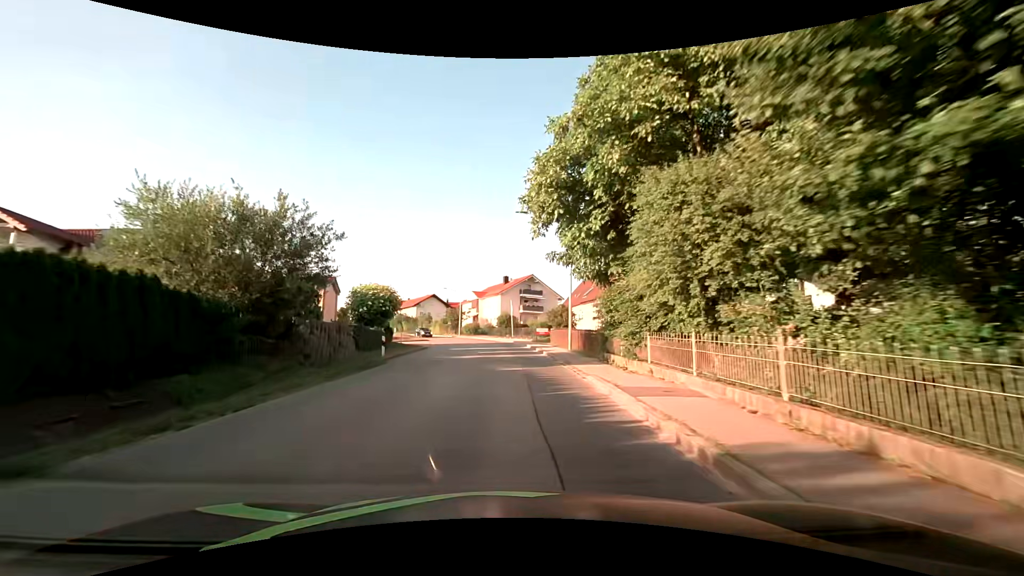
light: Day
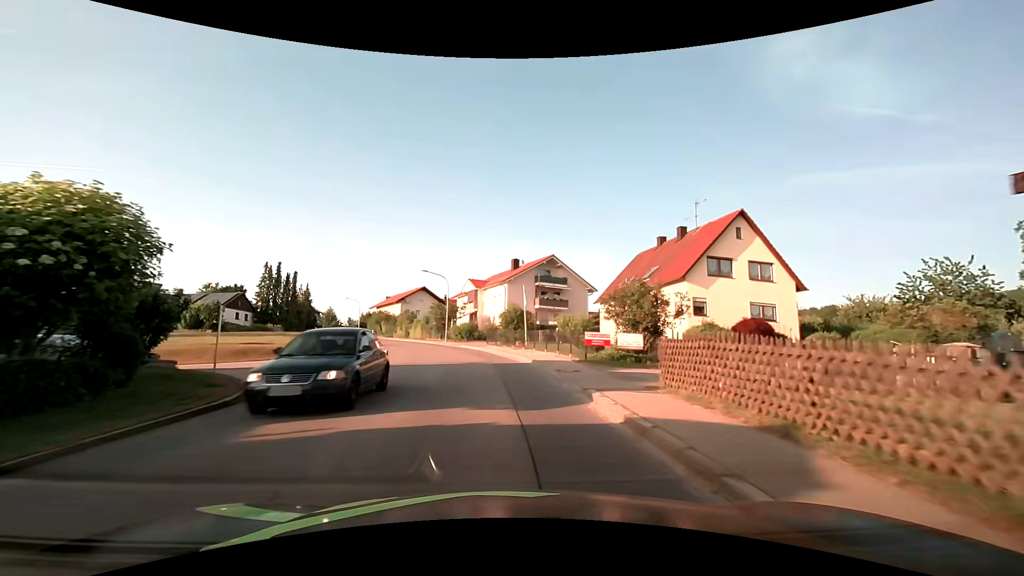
(+0.1, +25.3) m; -1°
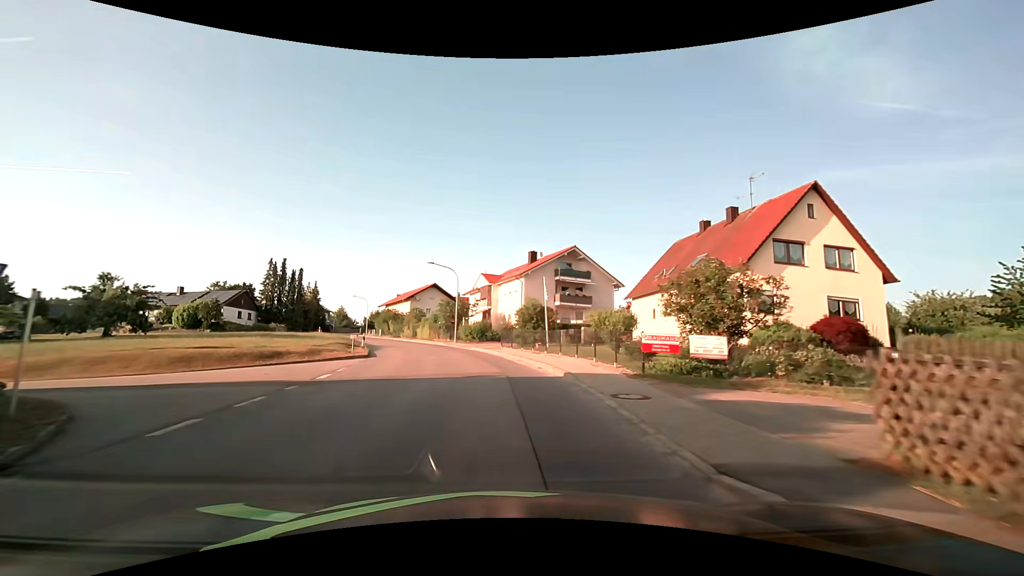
(-0.1, +6.1) m; -2°
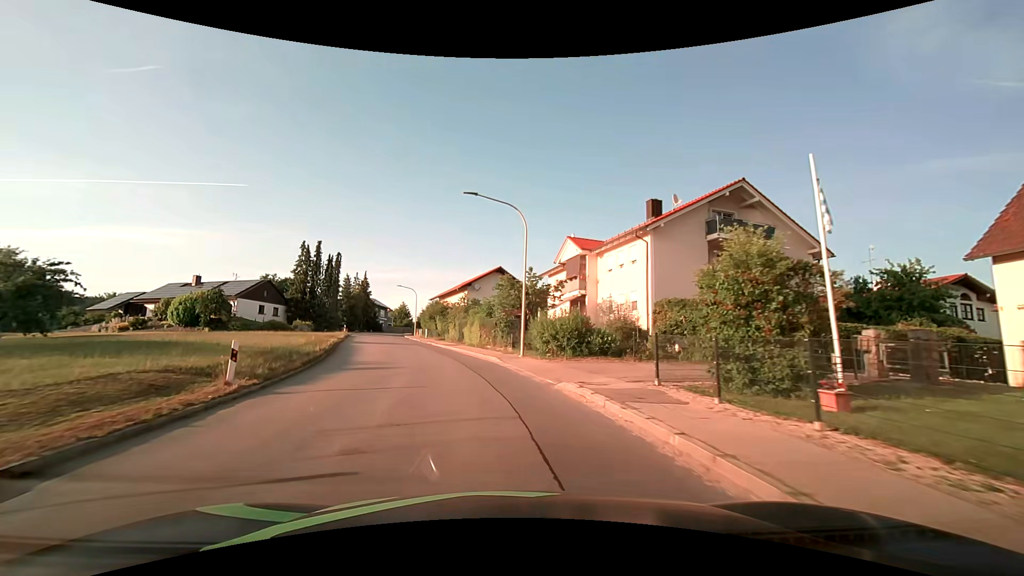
(-1.8, +23.9) m; -8°
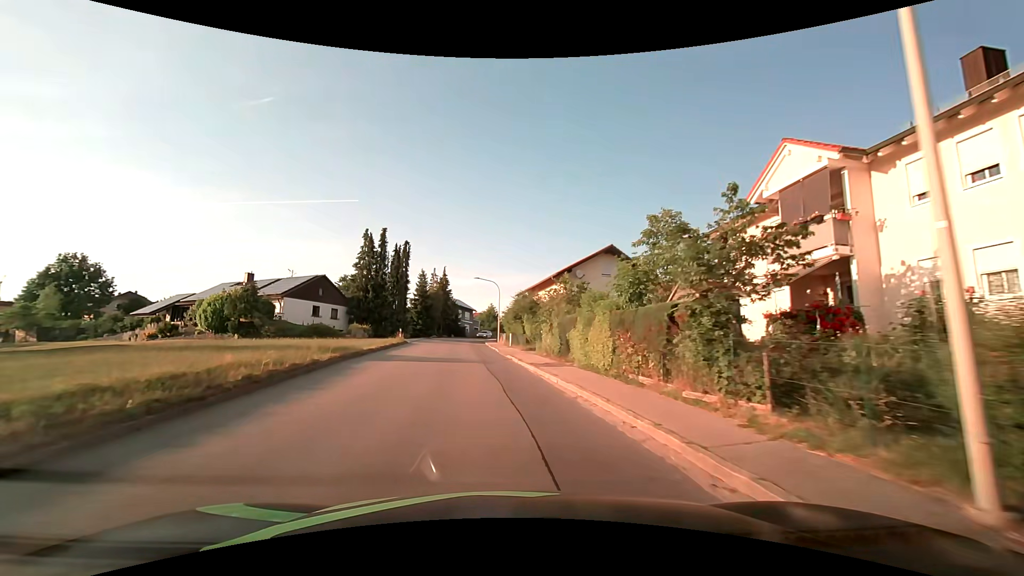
(-1.8, +17.9) m; -11°
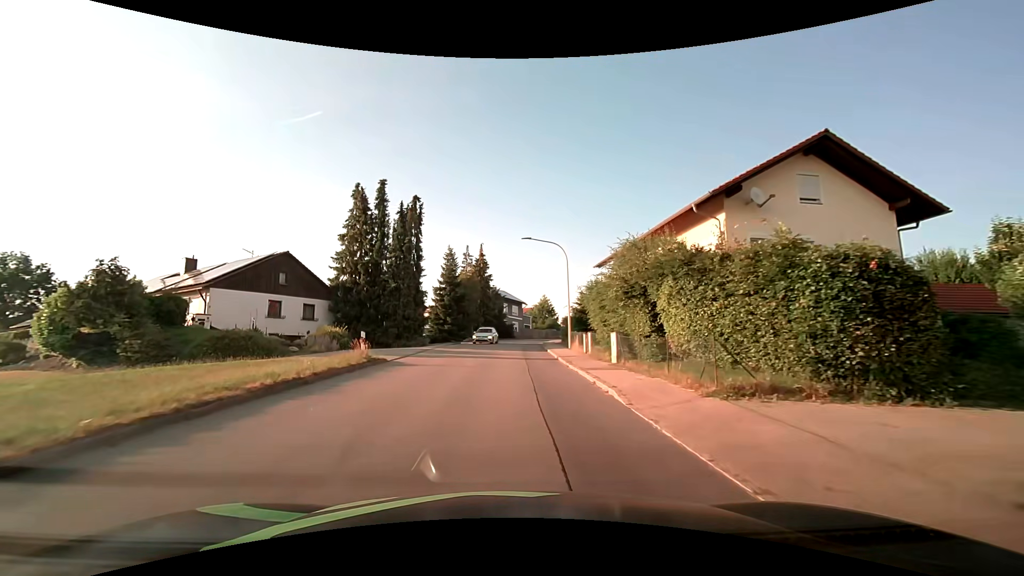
(-1.7, +23.9) m; -6°
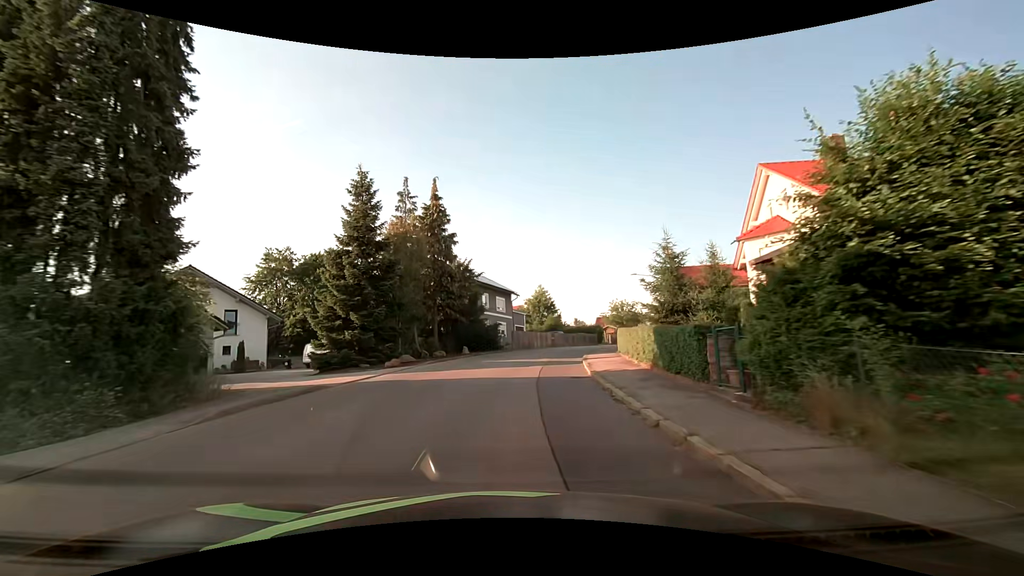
(+0.3, +29.9) m; +2°
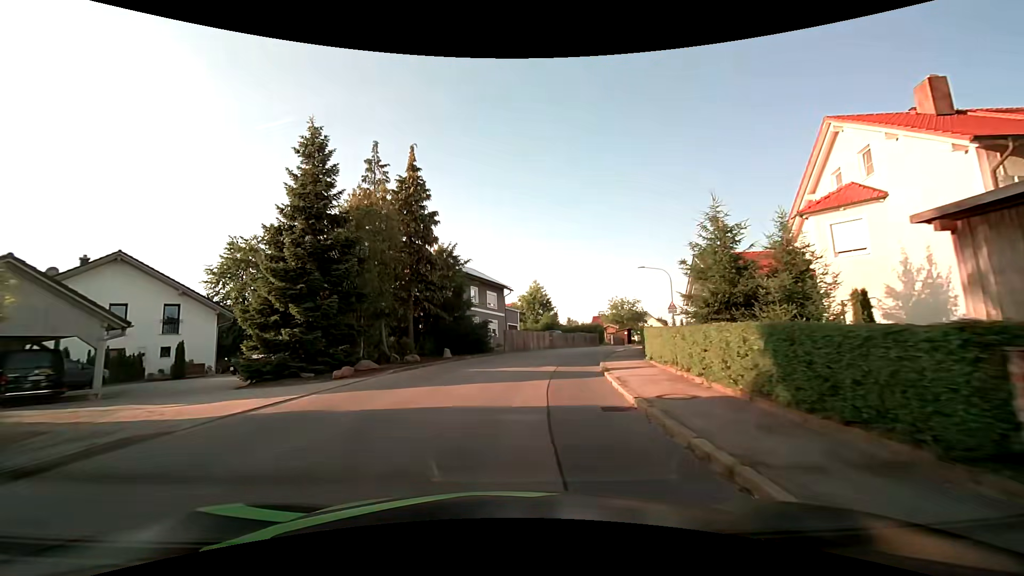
(0.0, +6.0) m; +1°
(0, +10) (+1, +20) (+4, +30) (+7, +39) (+11, +48) (+16, +57) (+21, +66) (+26, +74) (+31, +83) (+33, +92) m
